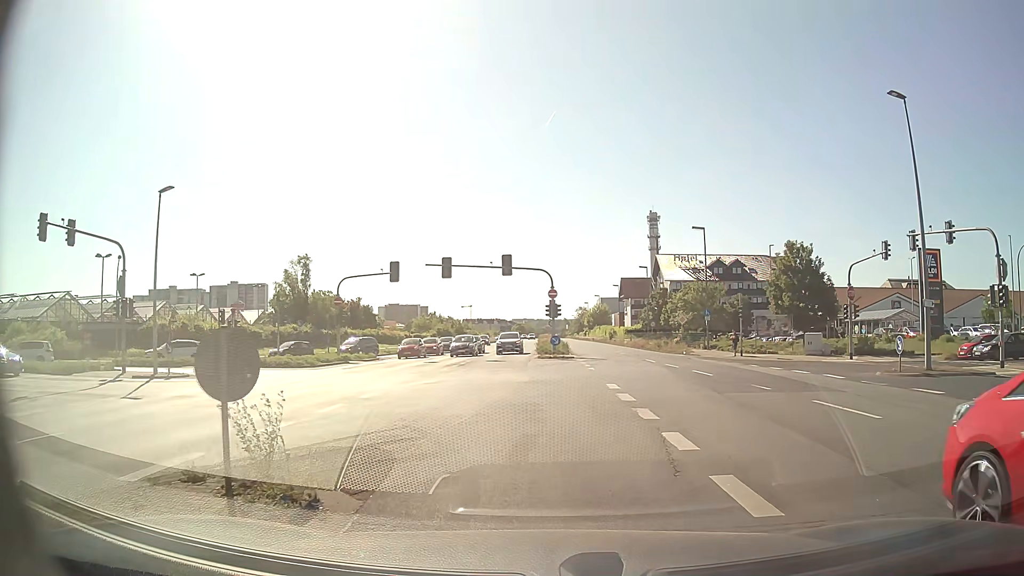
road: primary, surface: asphalt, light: Day
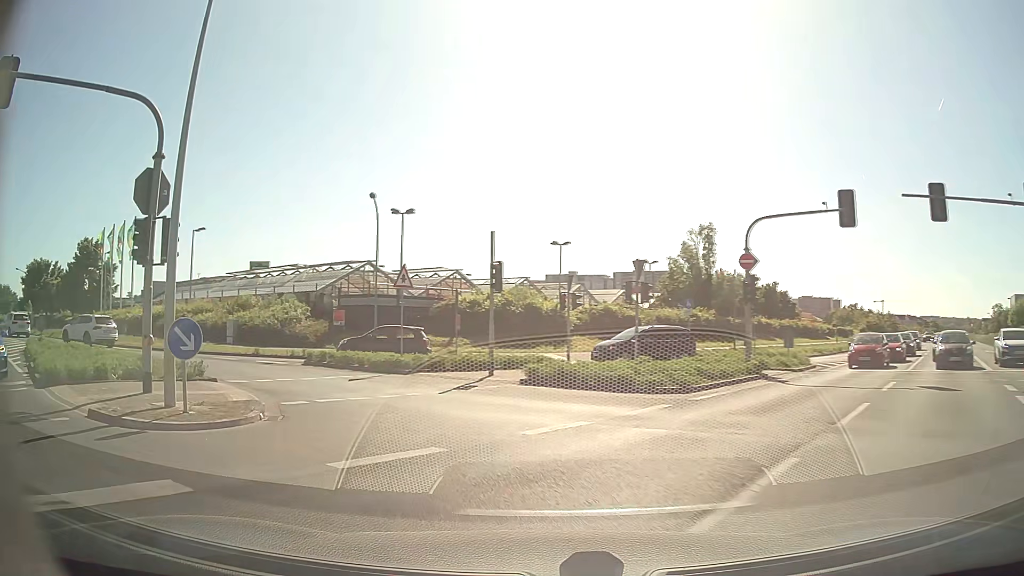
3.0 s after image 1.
(-5.0, +20.5) m; -35°
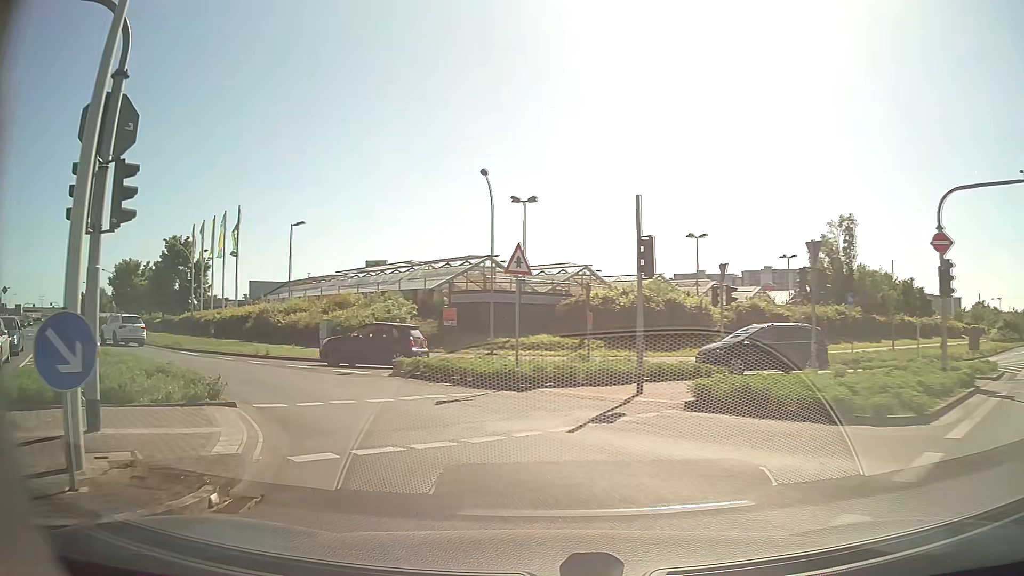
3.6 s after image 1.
(-0.4, +5.3) m; -11°
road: tertiary
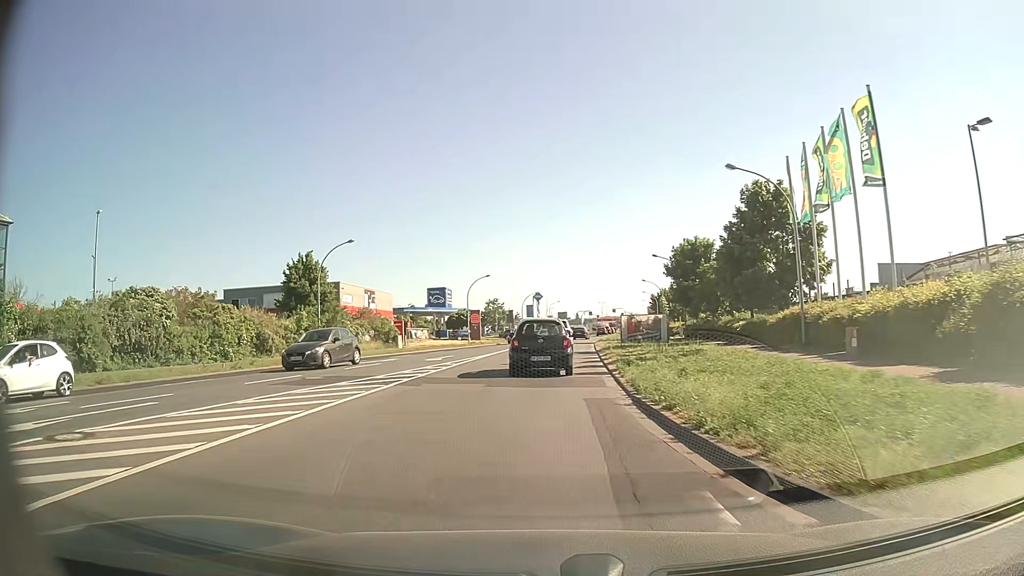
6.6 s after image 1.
(-12.8, +25.4) m; -52°
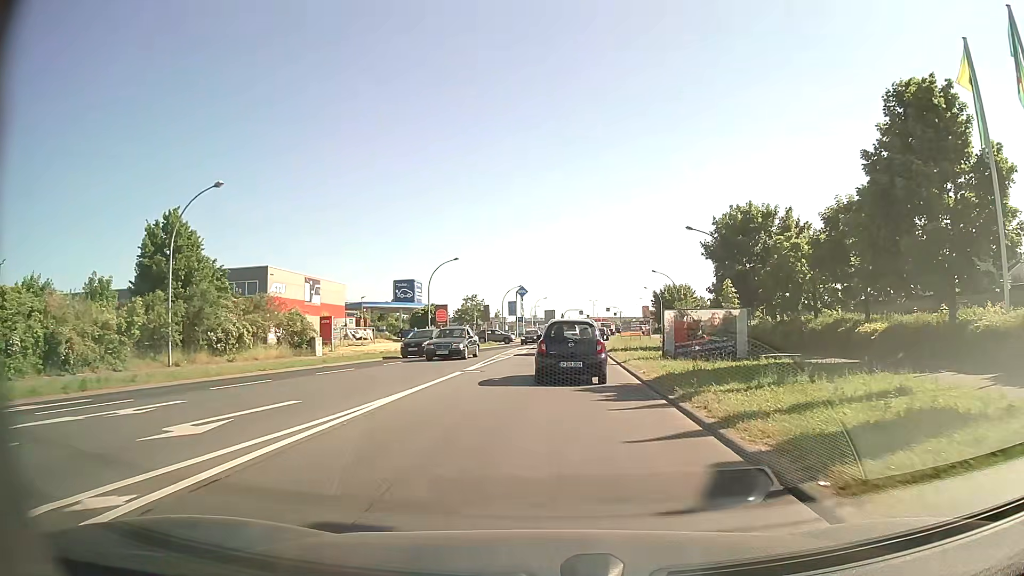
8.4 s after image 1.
(-0.2, +19.1) m; +1°
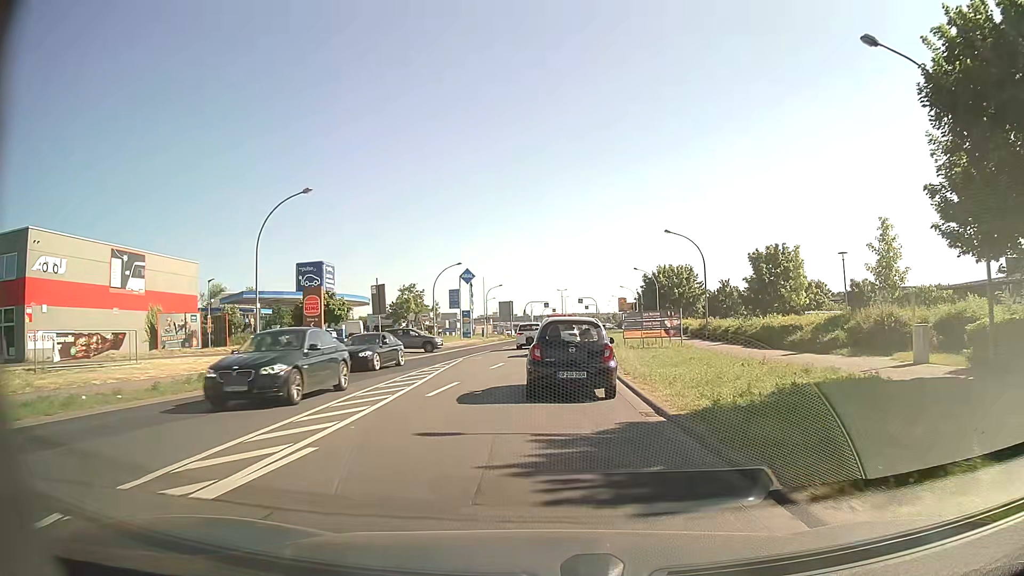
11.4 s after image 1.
(+1.0, +30.0) m; +3°
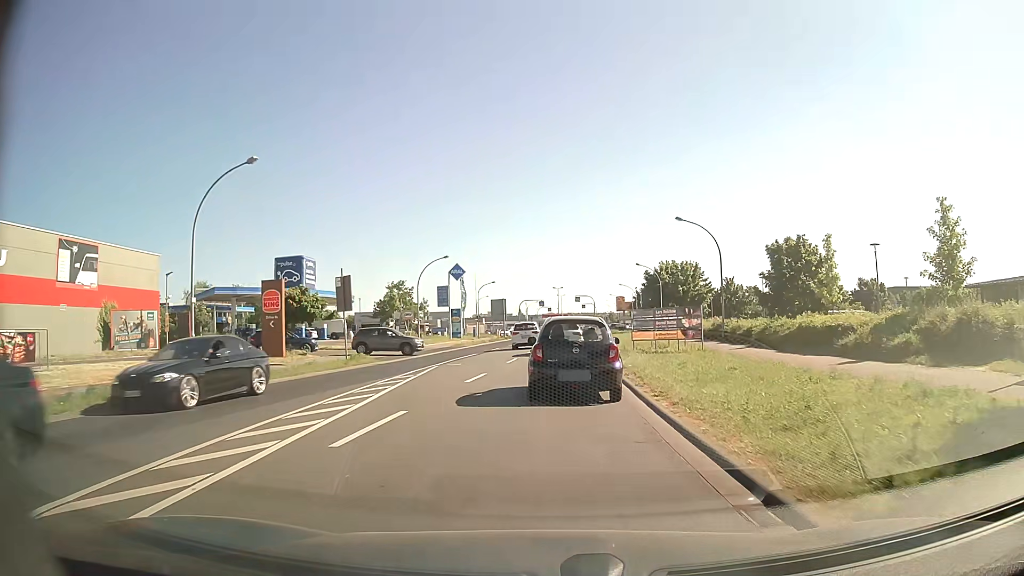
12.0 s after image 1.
(0.0, +5.7) m; 0°
(0, +10) (0, +20) (+1, +30) (+1, +40) (+2, +50) (+3, +60) (+3, +70) (+4, +80) (+4, +90) (+5, +100) m
